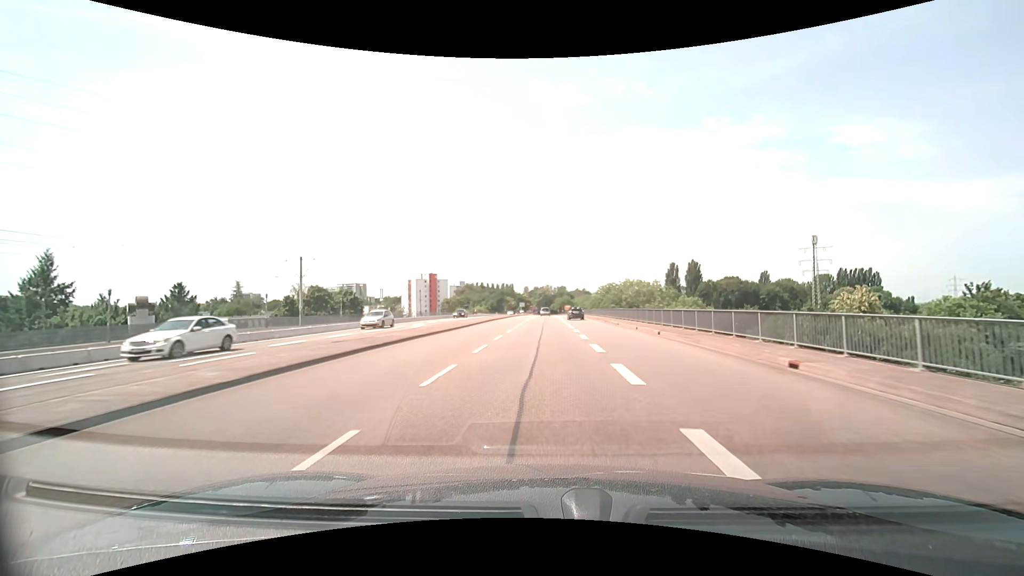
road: secondary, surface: asphalt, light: Day
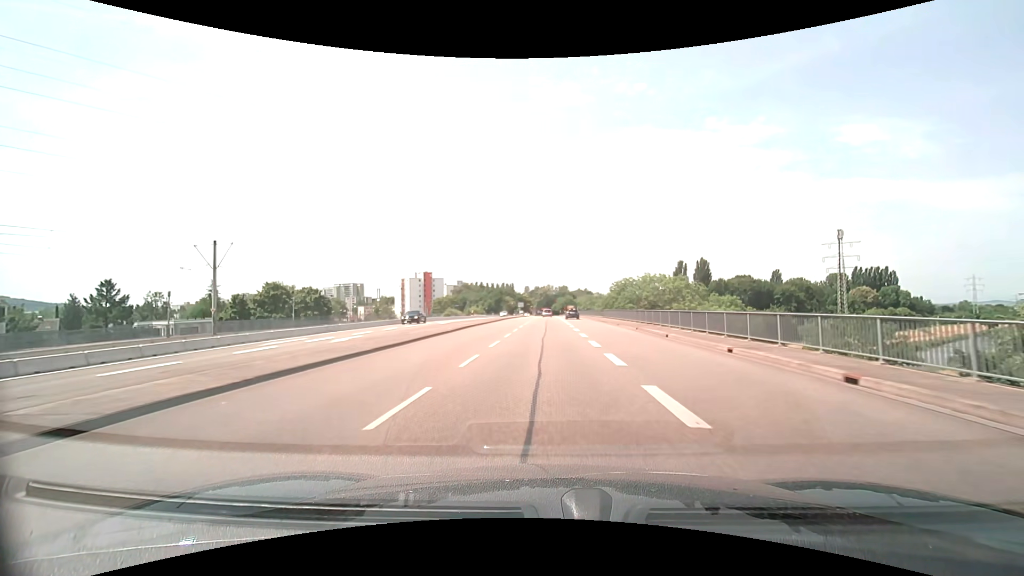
(-0.1, +14.8) m; 0°
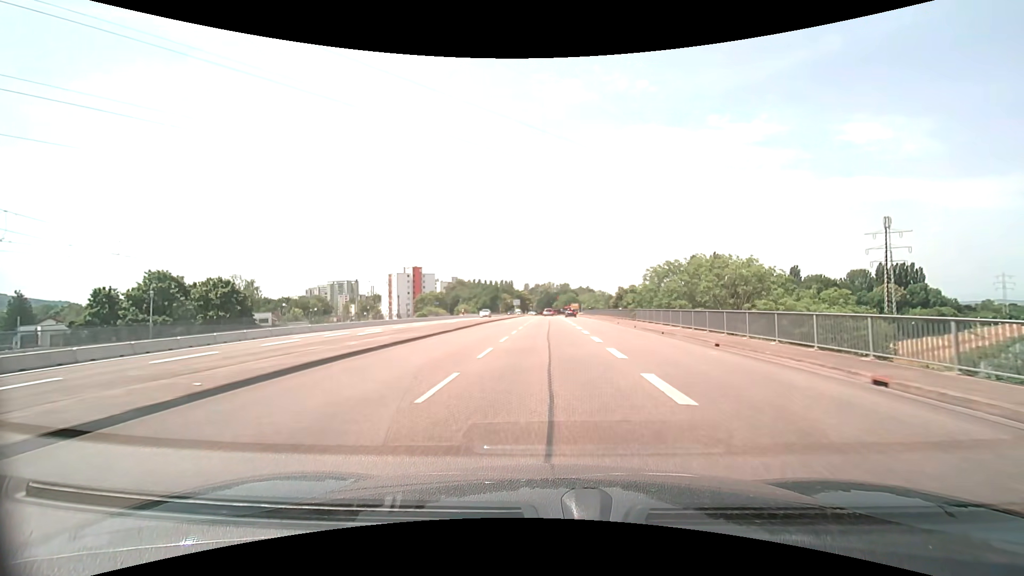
(0.0, +22.4) m; 0°
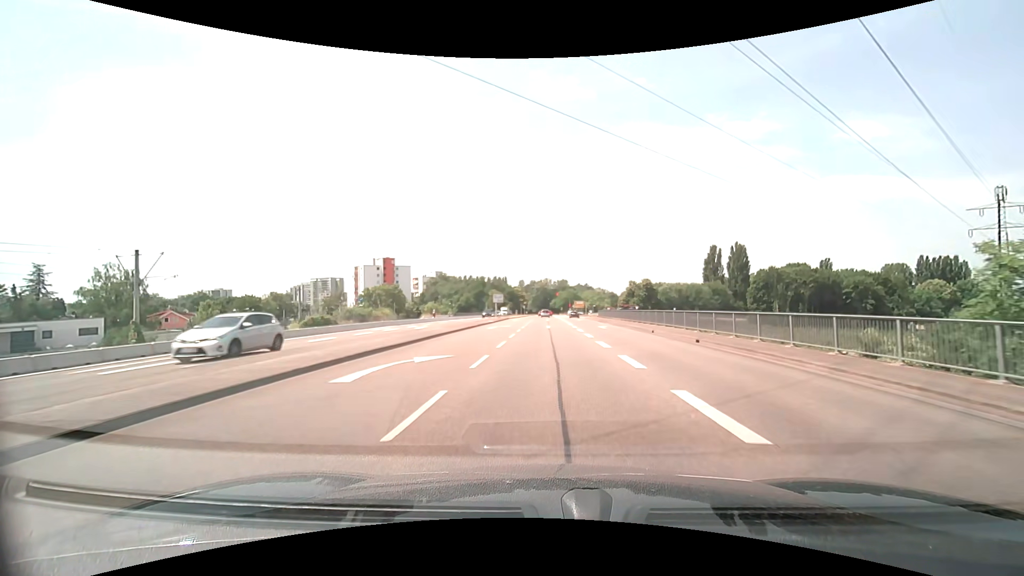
(0.0, +37.7) m; 0°
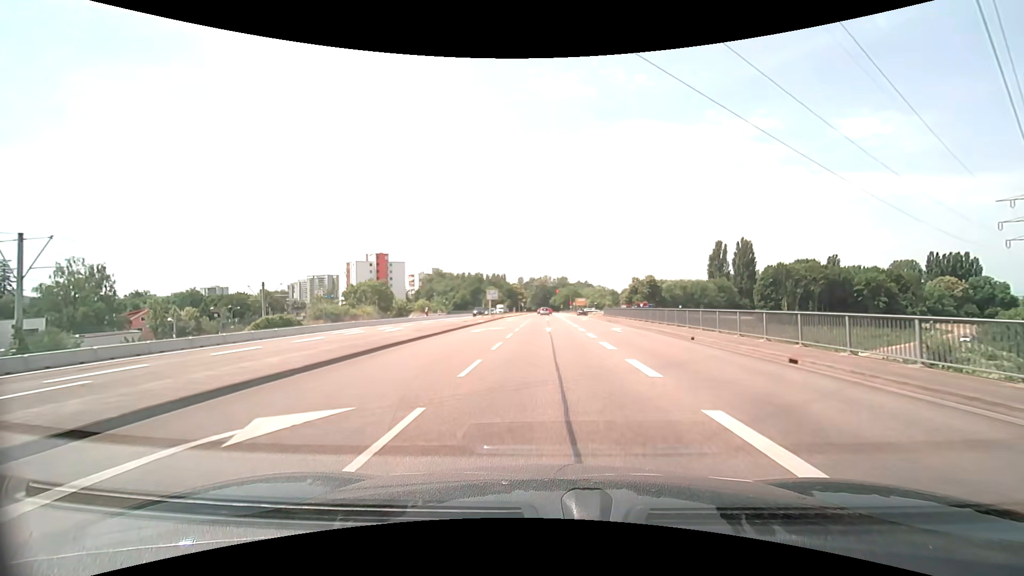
(0.0, +7.4) m; 0°
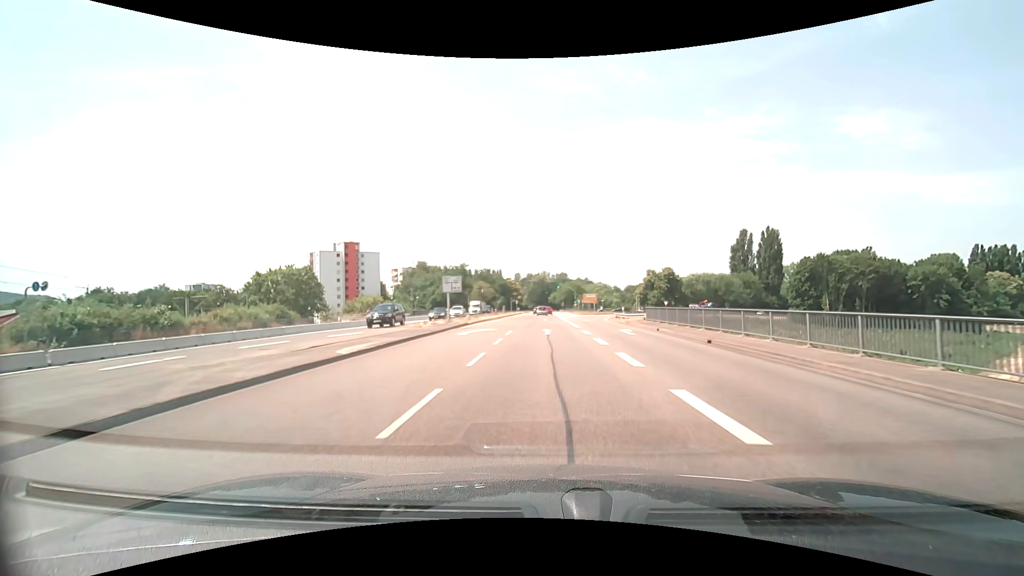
(+0.1, +28.1) m; 0°
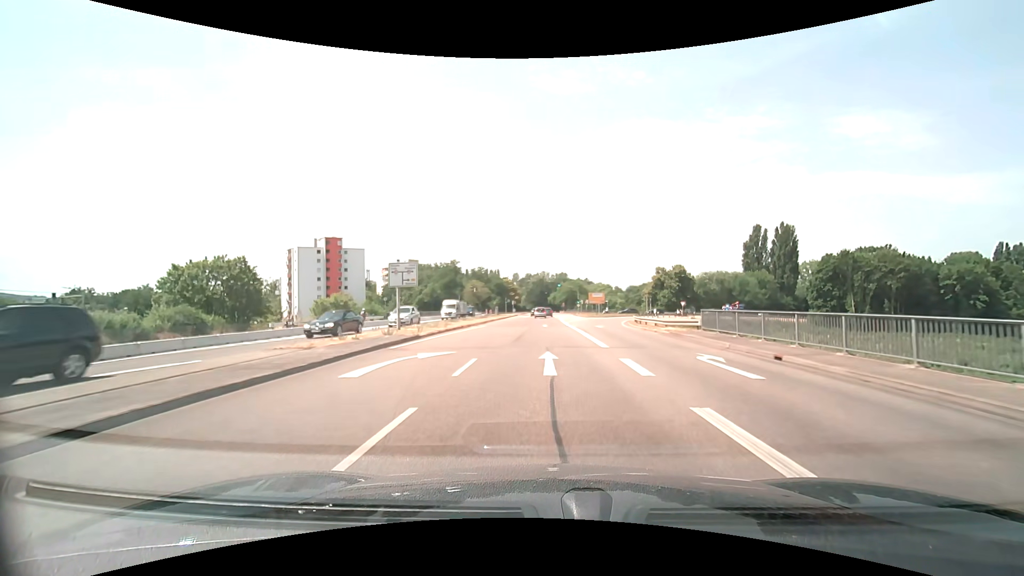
(0.0, +13.2) m; 0°
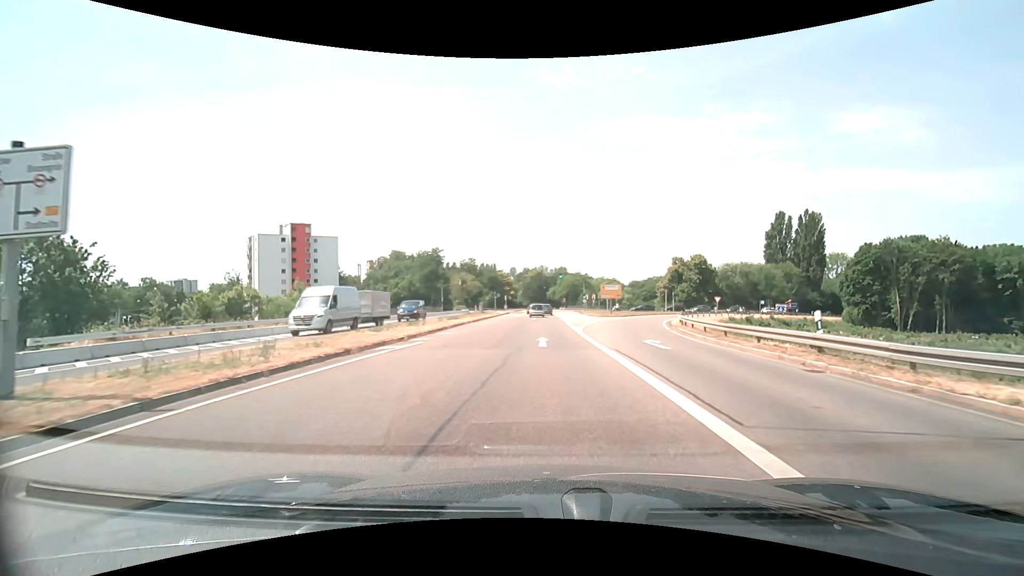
(0.0, +18.8) m; 0°
(0, +10) (0, +20) (0, +30) (0, +40) (0, +50) (0, +60) (0, +70) (0, +80) (0, +90) (0, +100) m
